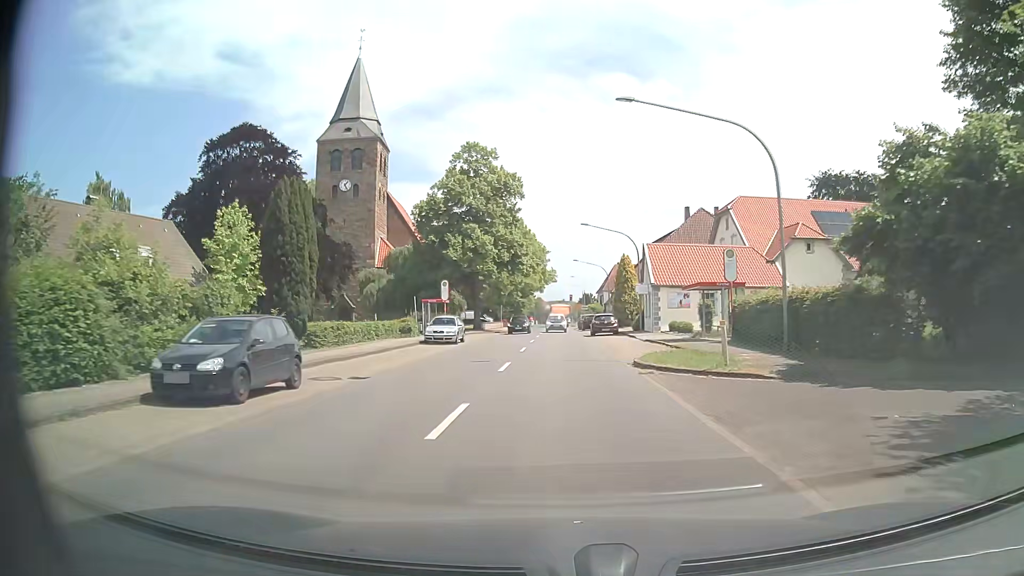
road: tertiary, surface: asphalt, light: Day
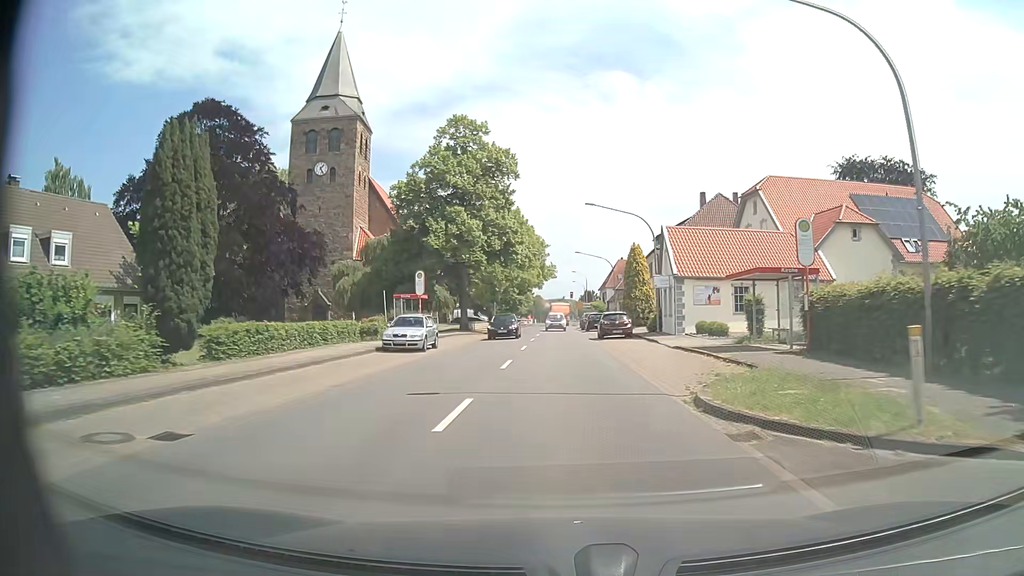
(0.0, +8.5) m; 0°
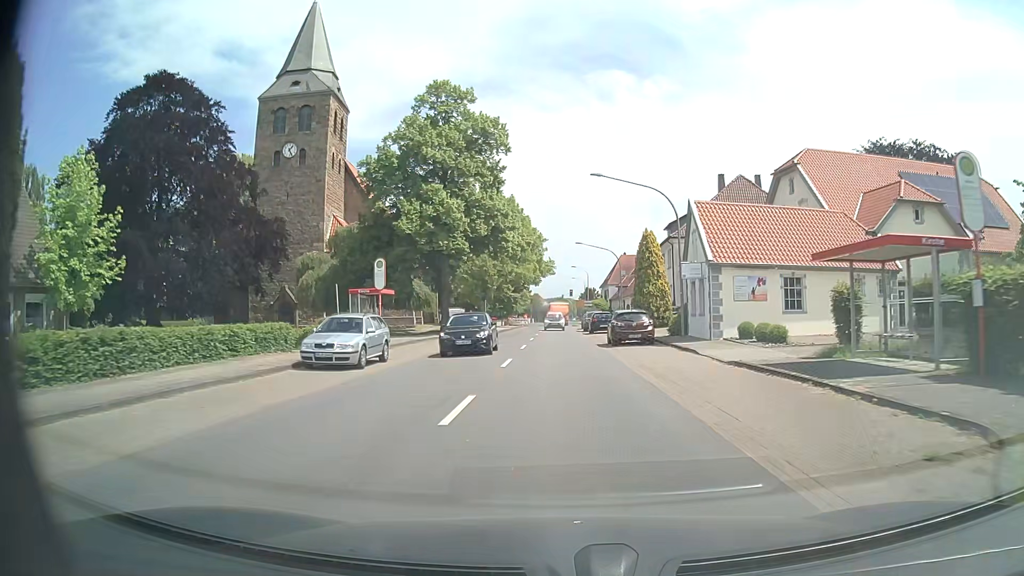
(0.0, +8.5) m; 0°
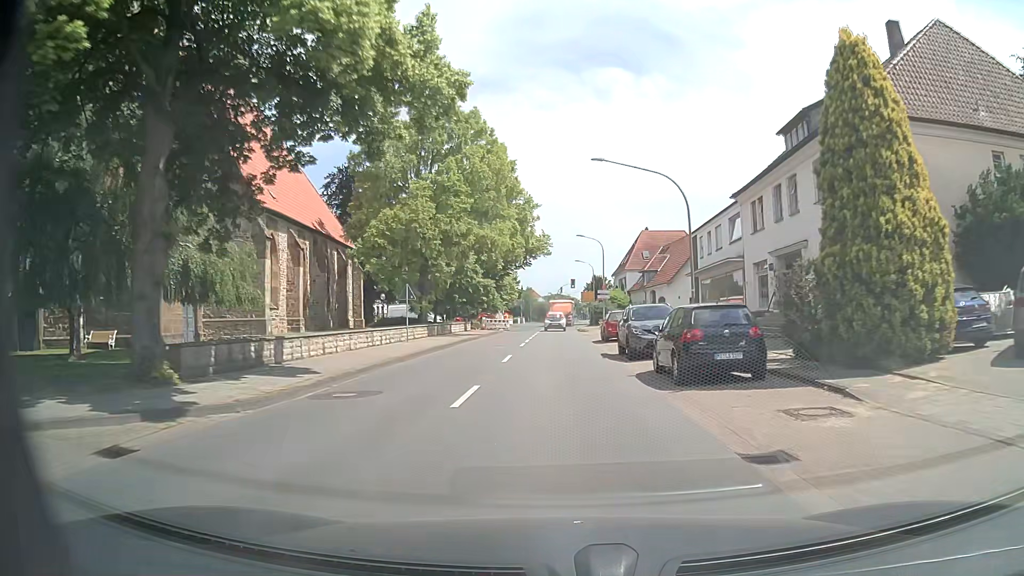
(+0.3, +34.1) m; +1°
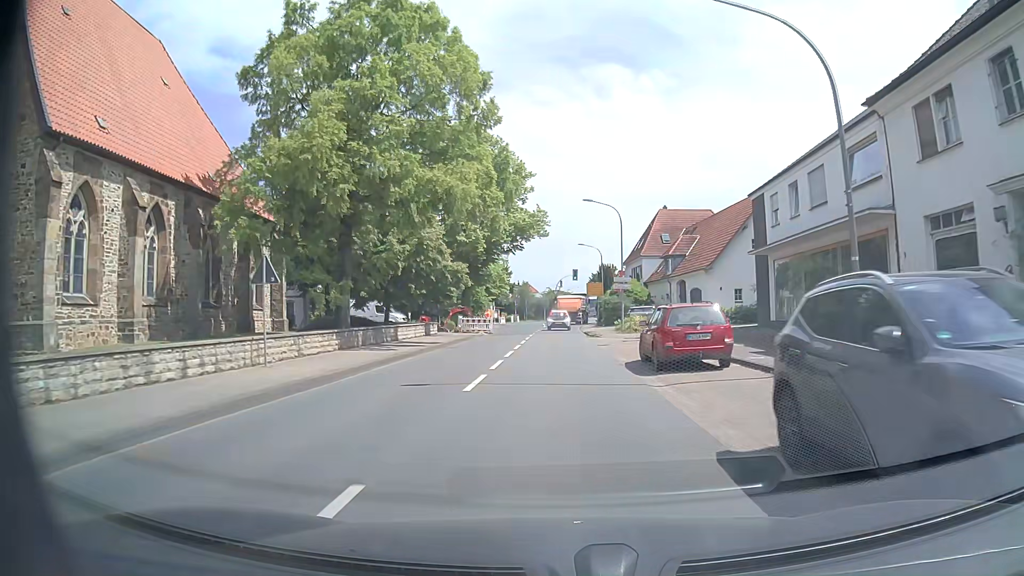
(-0.1, +16.3) m; 0°
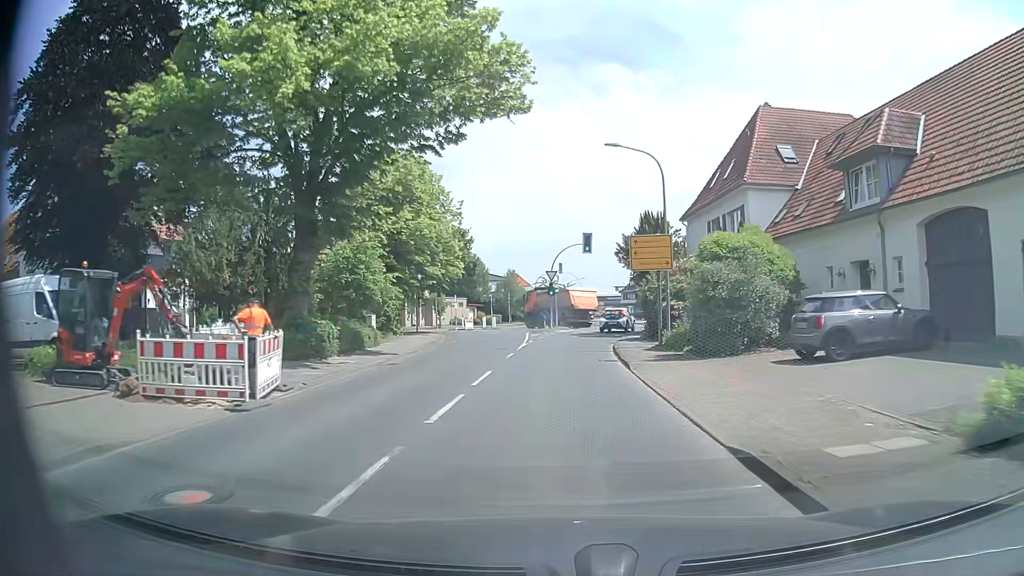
(-0.3, +38.4) m; -1°
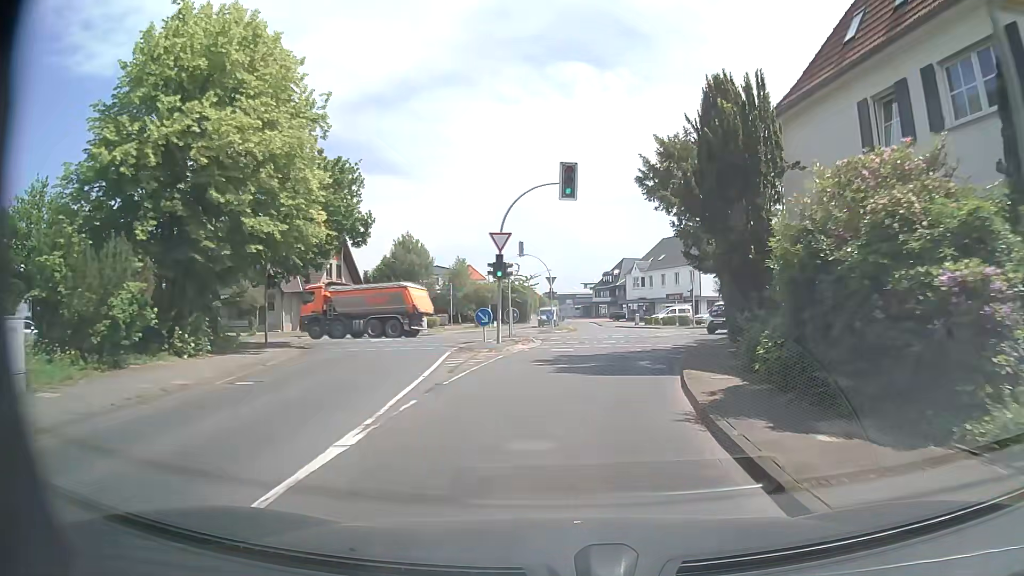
(+0.4, +21.6) m; +4°
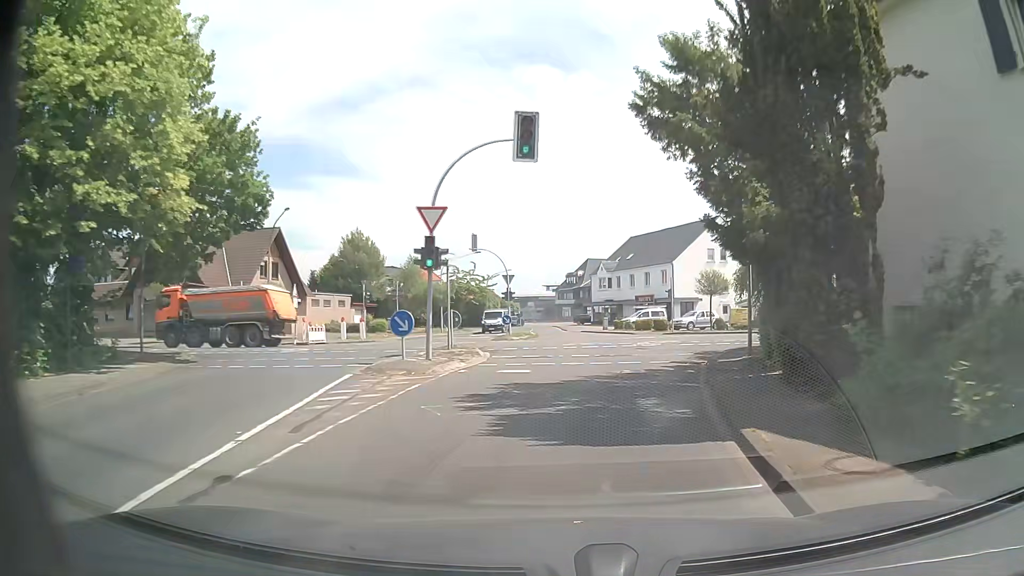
(+0.1, +6.8) m; +2°
(0, +10) (+1, +20) (+1, +30) (+2, +40) (+1, +50) (+1, +60) (0, +70) (0, +80) (-1, +90) (-2, +100) m
